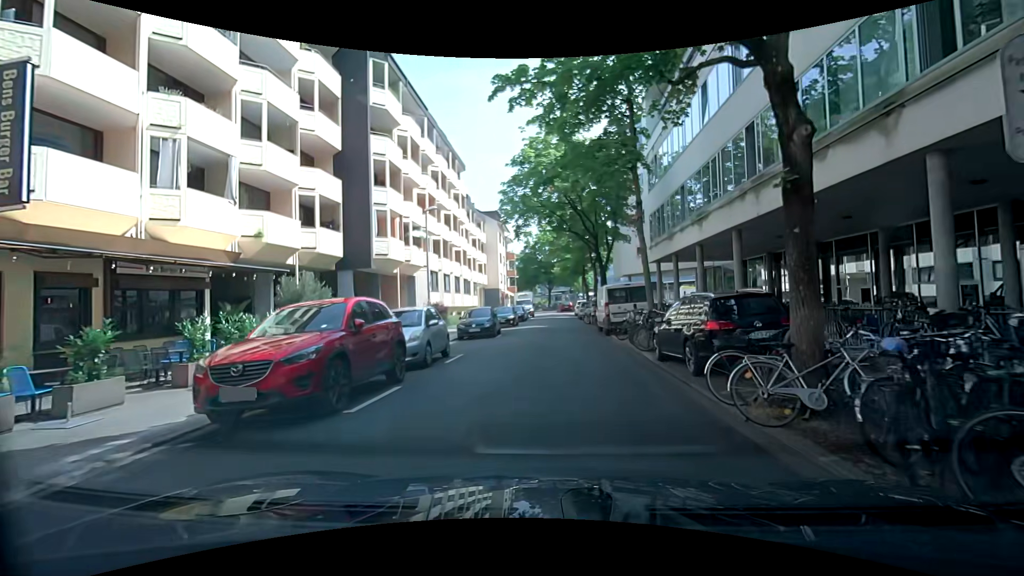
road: residential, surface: asphalt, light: Day
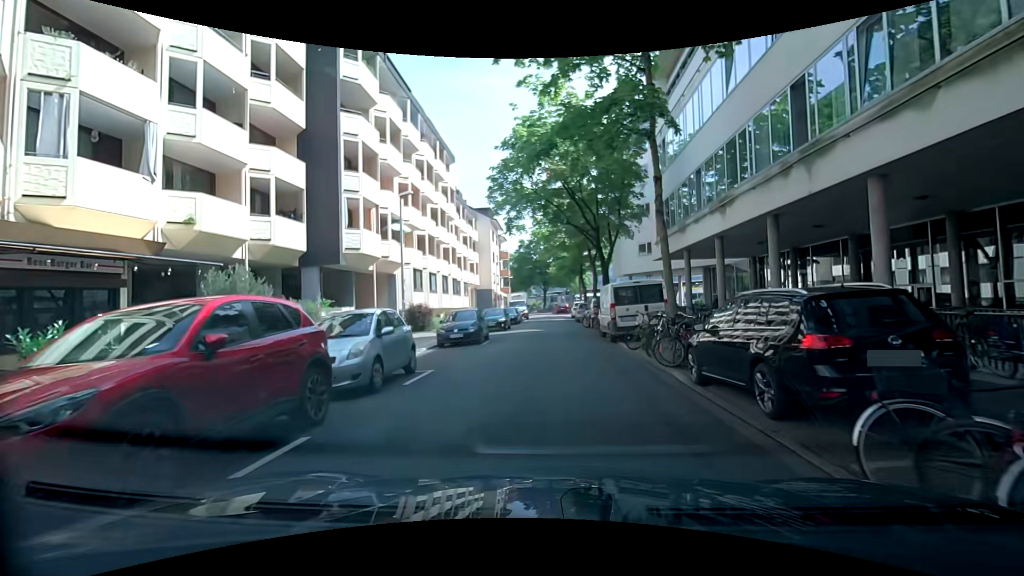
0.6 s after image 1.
(0.0, +3.3) m; -2°
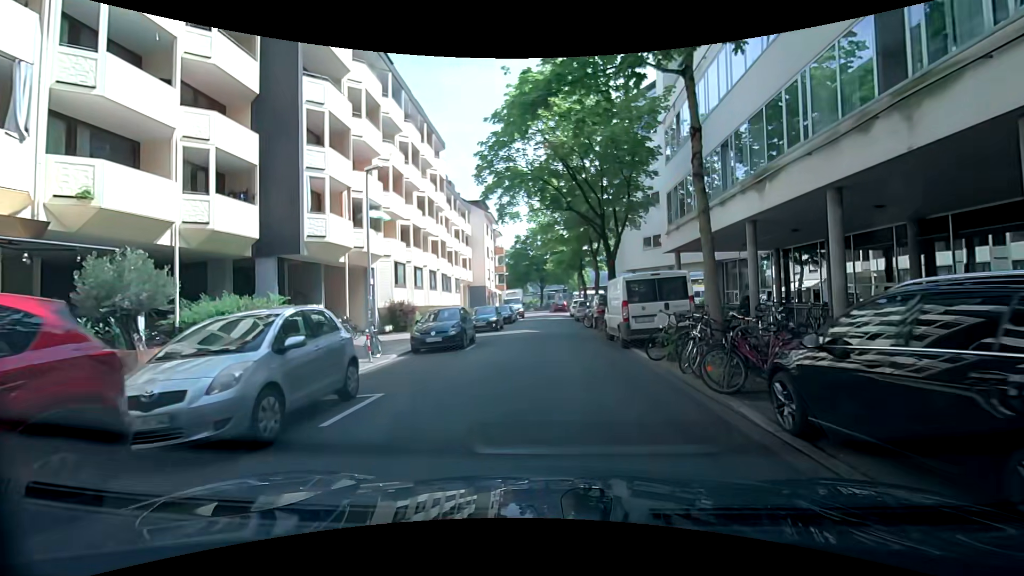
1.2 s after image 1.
(0.0, +3.4) m; +2°
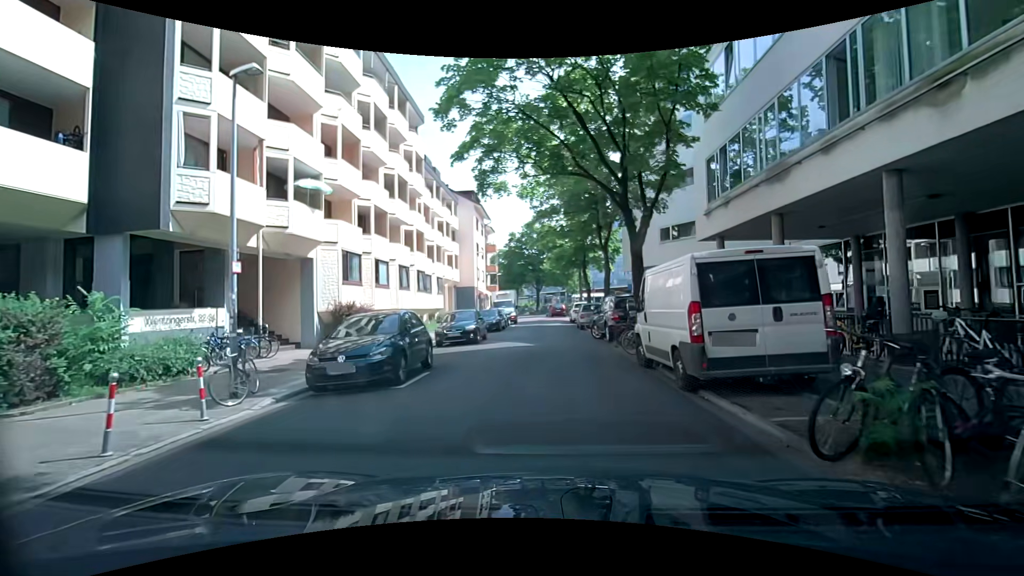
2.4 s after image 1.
(+0.3, +6.9) m; +1°
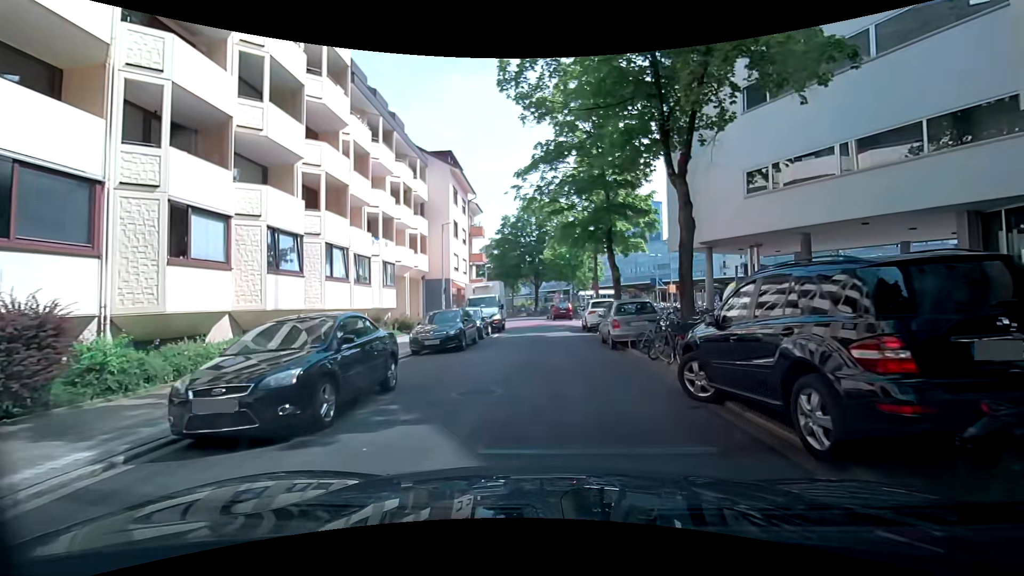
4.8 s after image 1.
(+0.1, +14.2) m; -1°
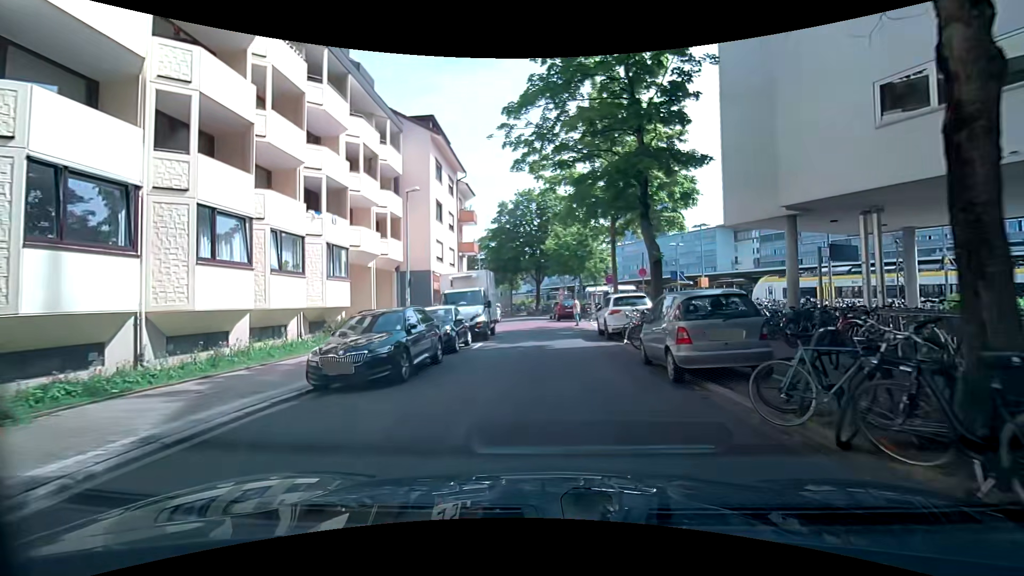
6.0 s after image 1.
(+0.1, +7.5) m; 0°
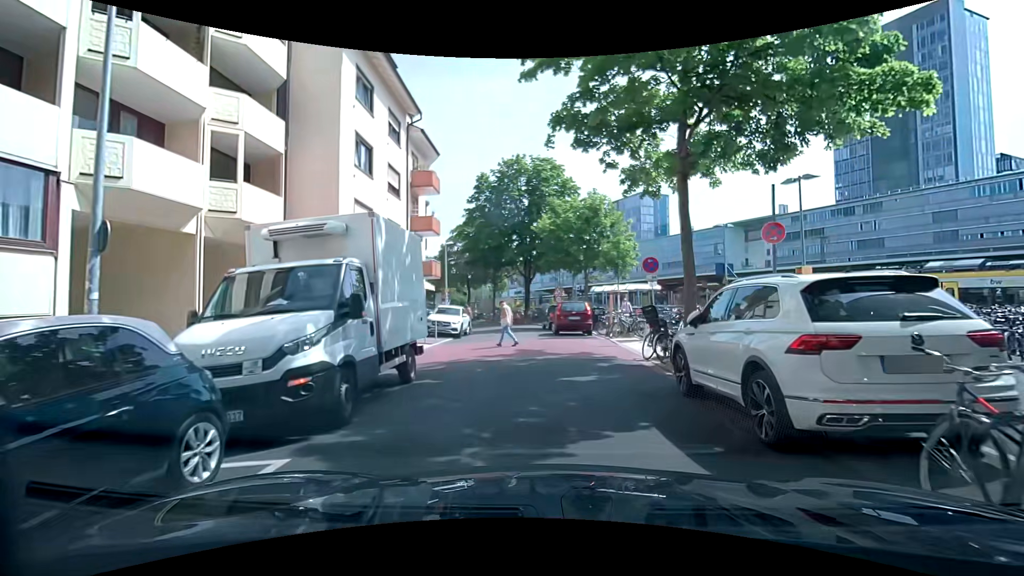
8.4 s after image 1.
(-0.1, +13.4) m; +2°
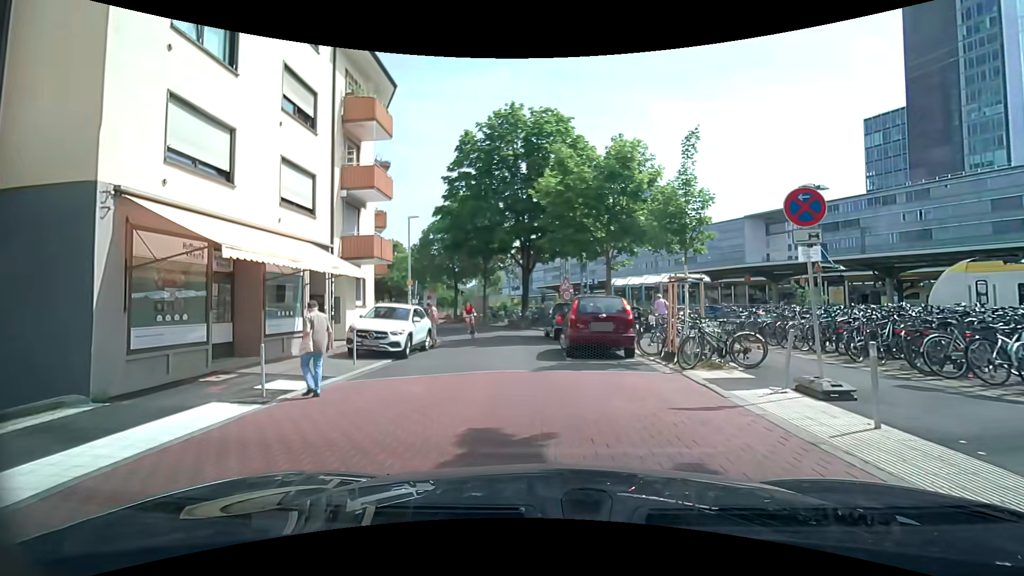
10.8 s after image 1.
(+0.1, +10.1) m; -1°
